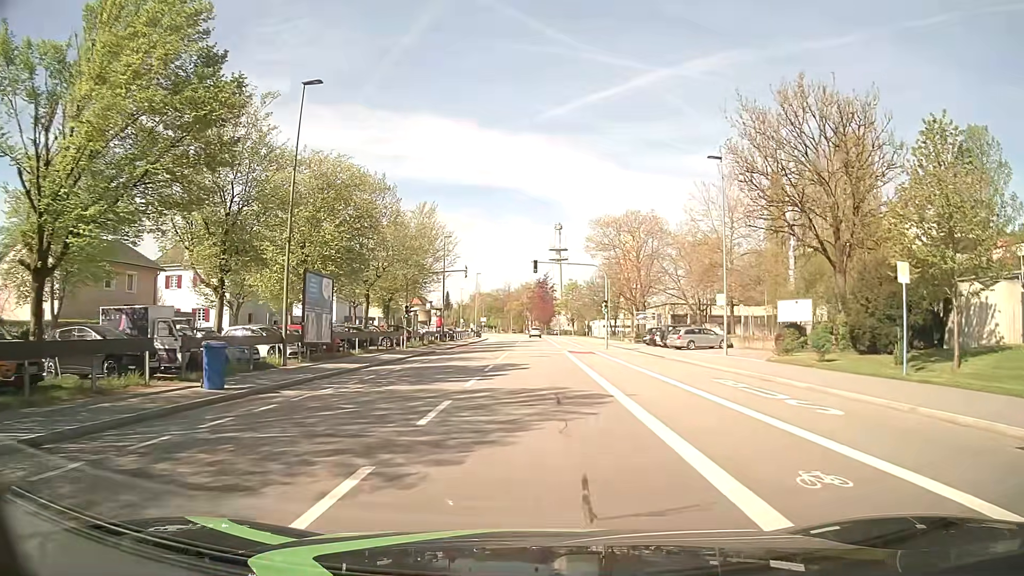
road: tertiary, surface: asphalt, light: Day
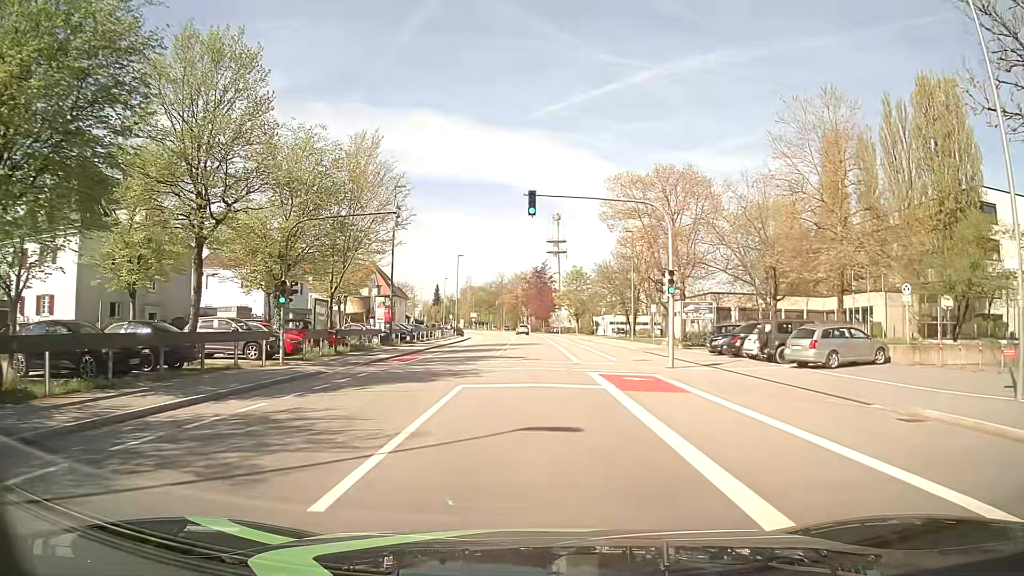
(0.0, +22.6) m; 0°
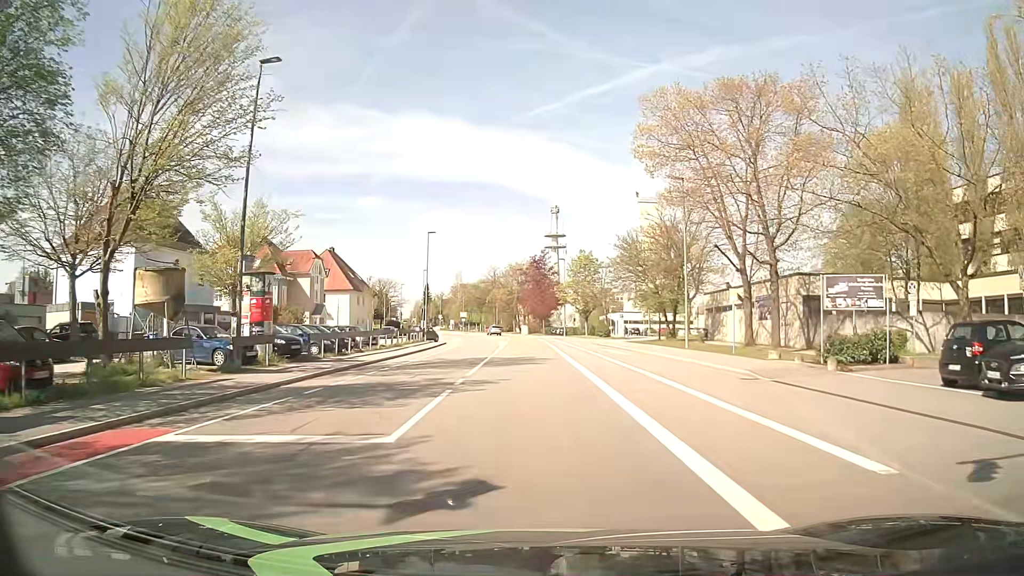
(0.0, +22.6) m; 0°
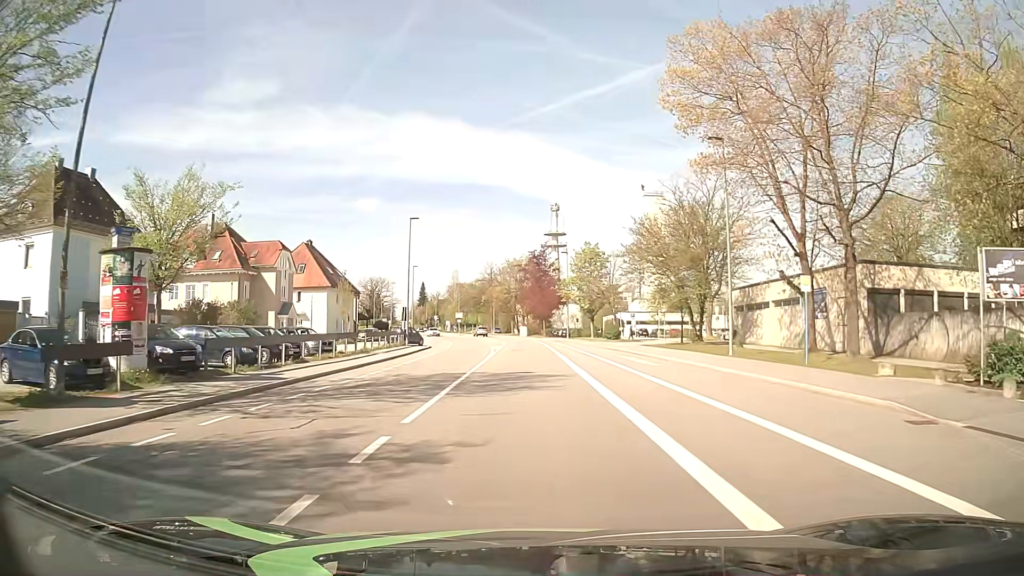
(0.0, +9.1) m; 0°
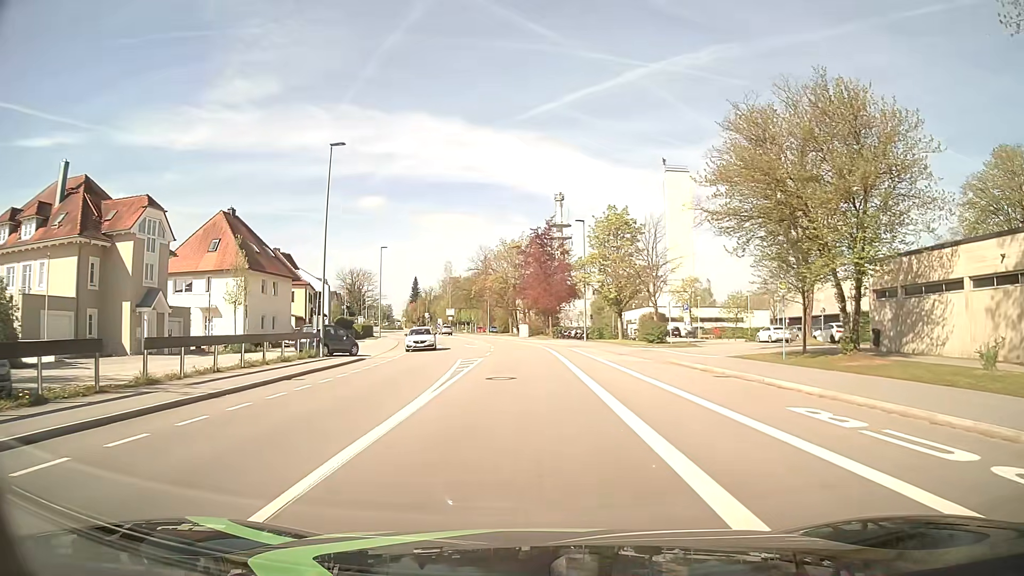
(0.0, +22.7) m; 0°
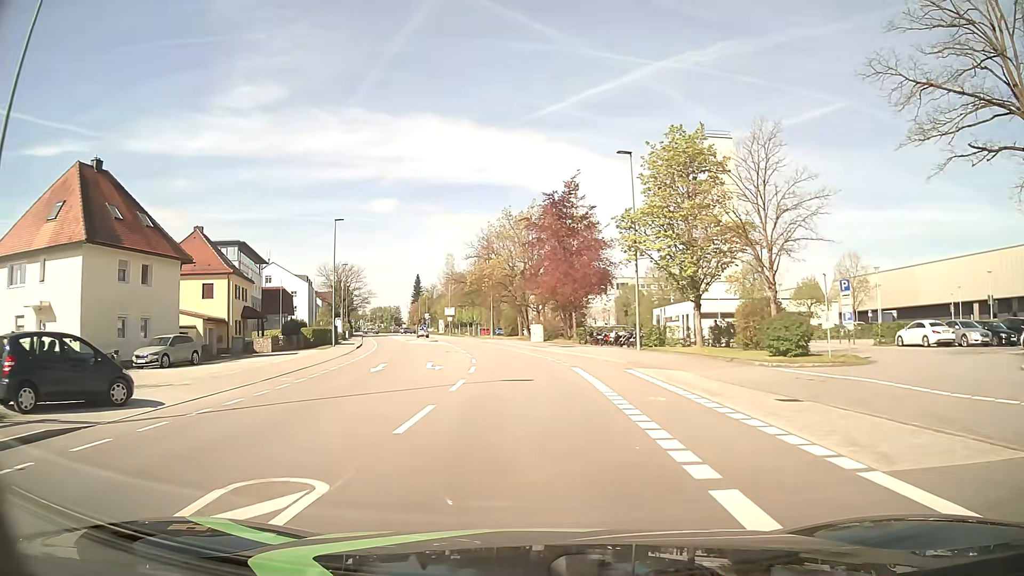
(-0.1, +22.5) m; -1°
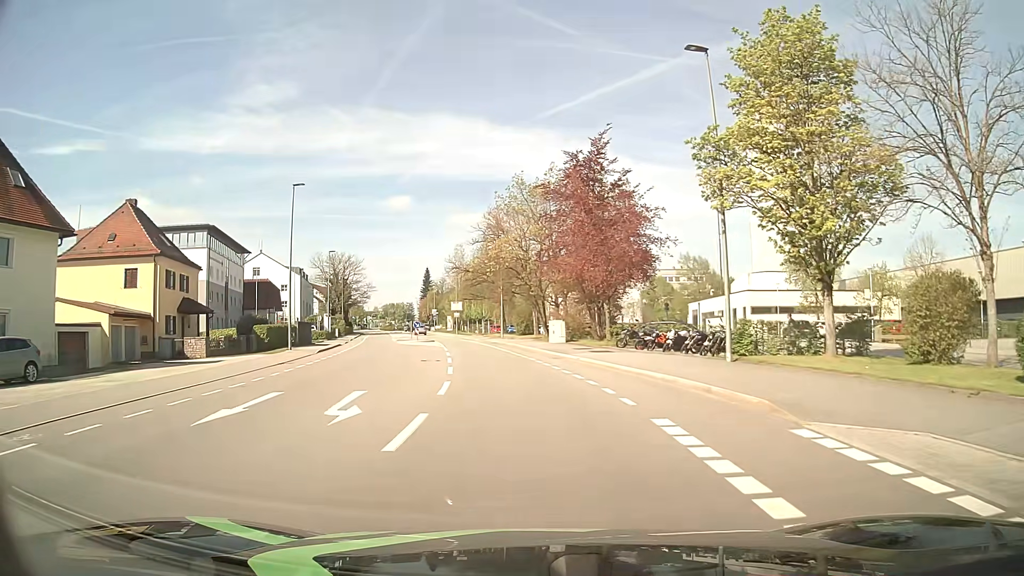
(-0.2, +13.4) m; -1°
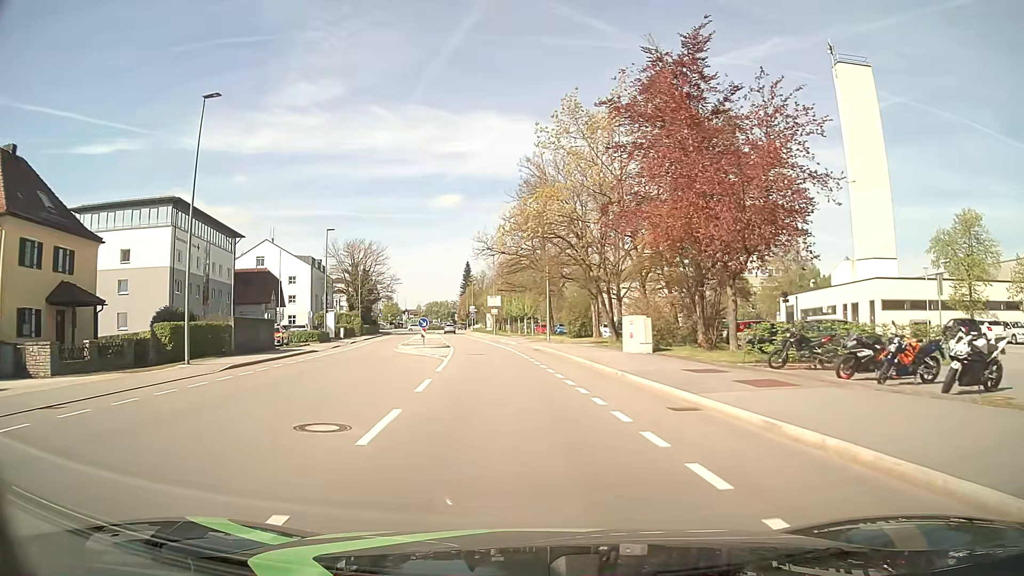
(-0.6, +17.9) m; -4°
(0, +10) (-1, +20) (-2, +30) (-3, +40) (-4, +50) (-6, +60) (-7, +70) (-9, +79) (-10, +89) (-12, +99) m
